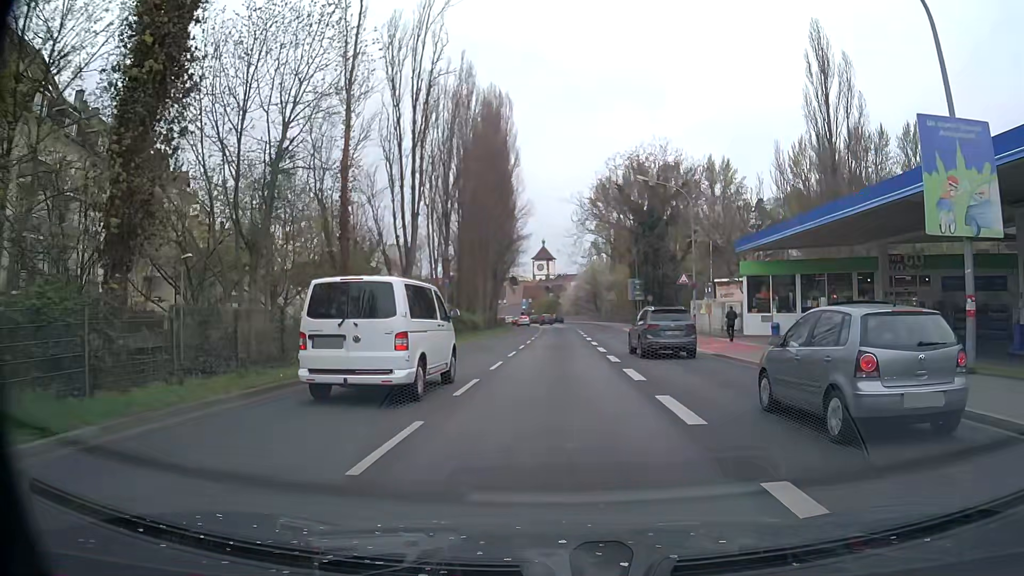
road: primary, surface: asphalt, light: Day
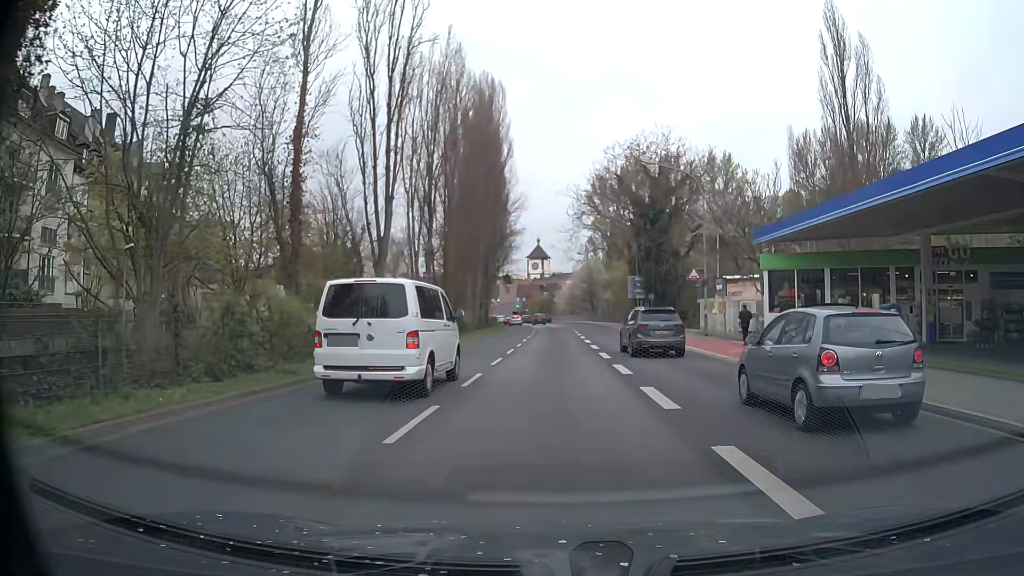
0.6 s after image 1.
(0.0, +4.5) m; 0°
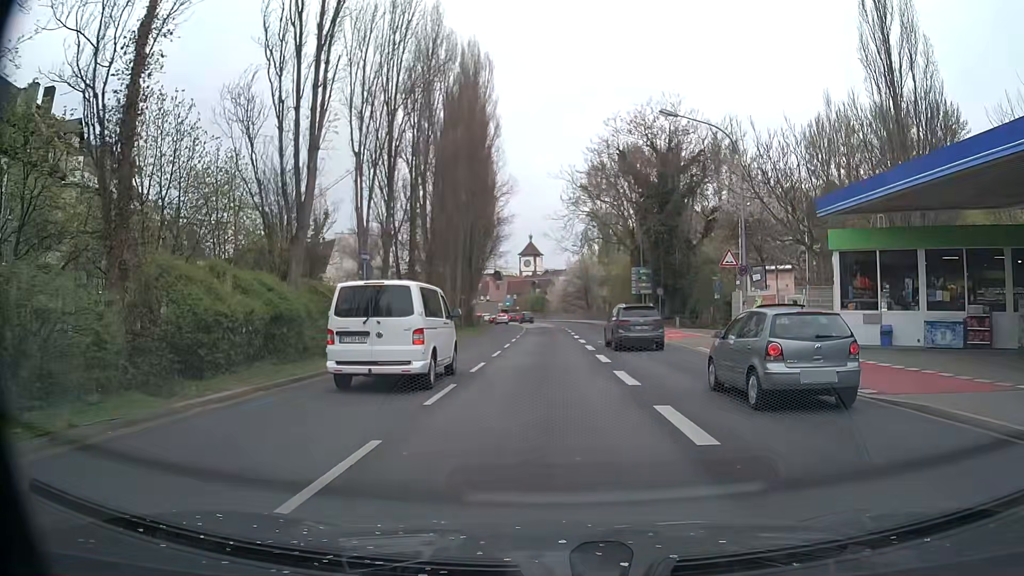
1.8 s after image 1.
(+0.1, +9.0) m; 0°
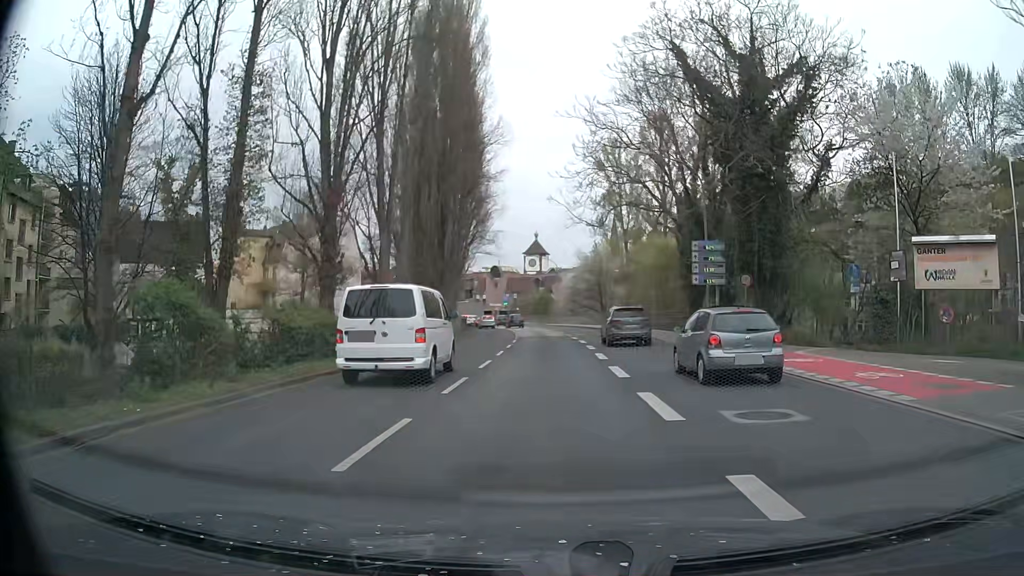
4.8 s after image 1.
(0.0, +22.5) m; -1°
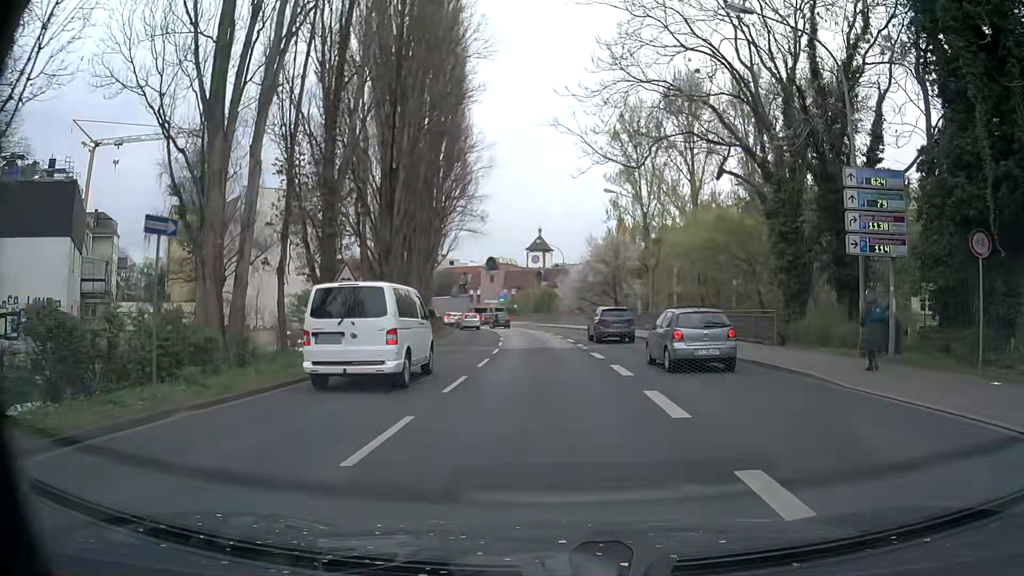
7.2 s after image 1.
(0.0, +17.9) m; 0°
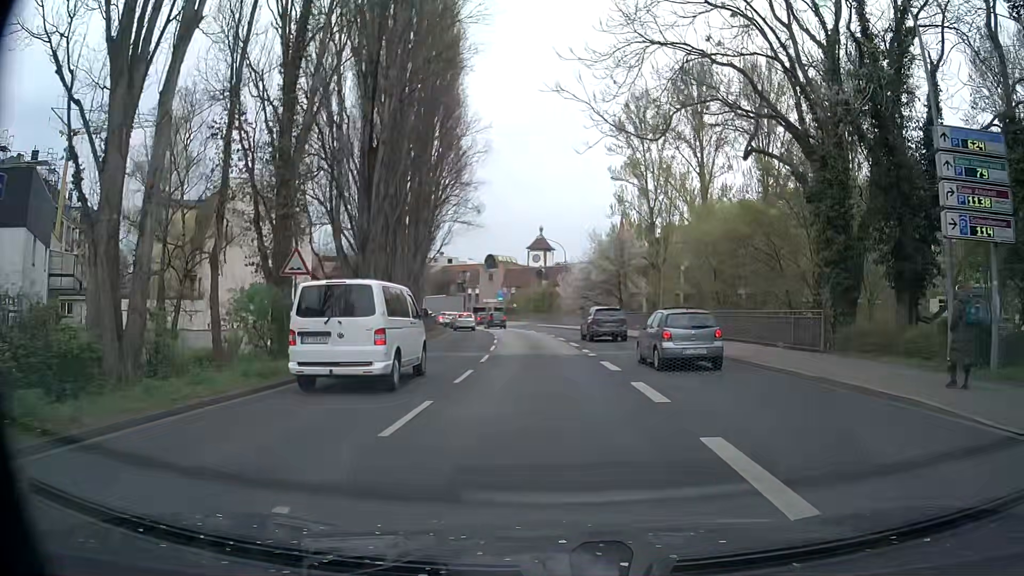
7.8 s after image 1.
(0.0, +4.5) m; 0°
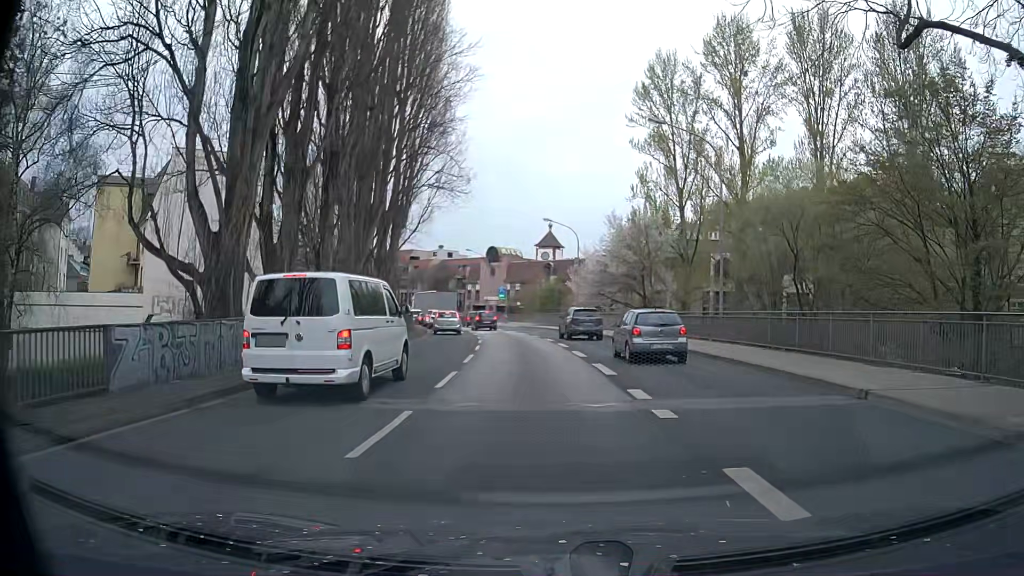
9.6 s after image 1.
(0.0, +13.4) m; +1°
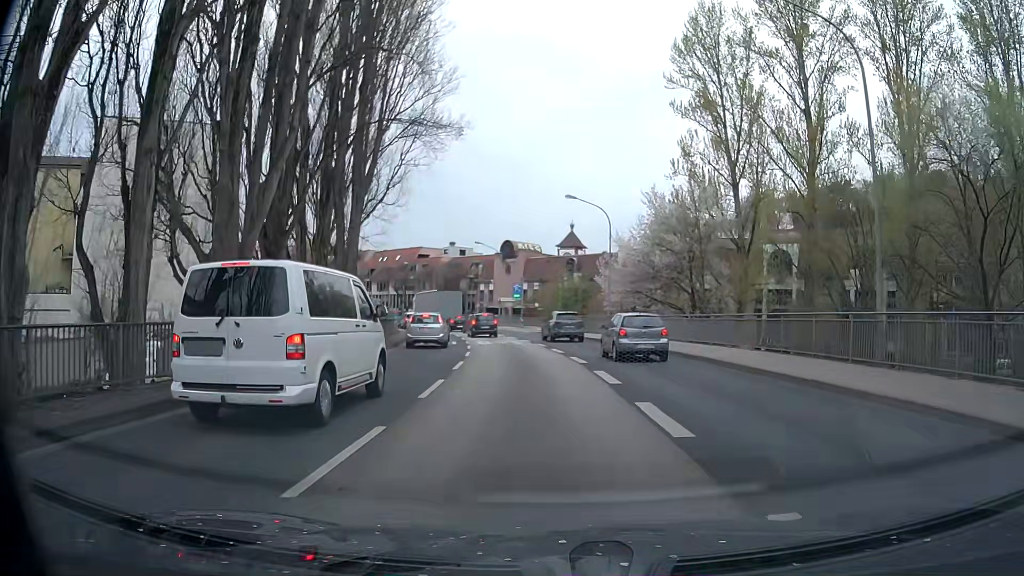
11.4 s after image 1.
(-0.5, +13.4) m; -4°
